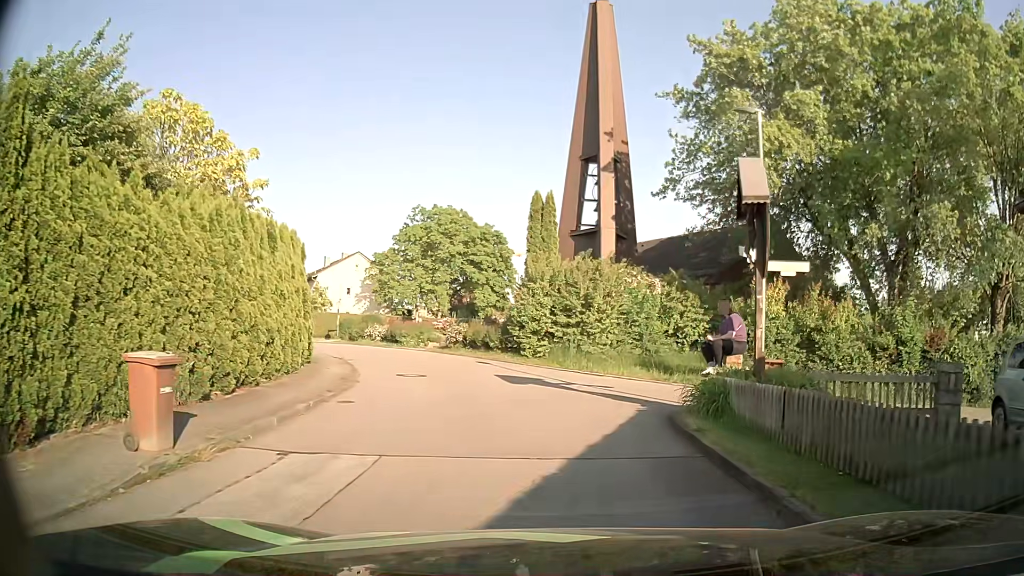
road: residential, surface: asphalt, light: Day
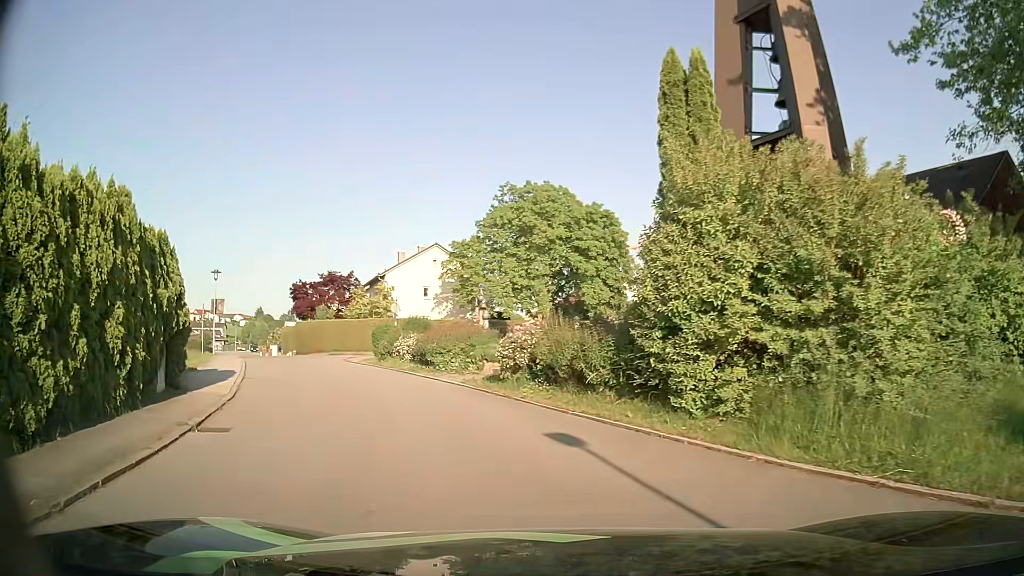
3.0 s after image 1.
(-0.5, +14.6) m; -9°
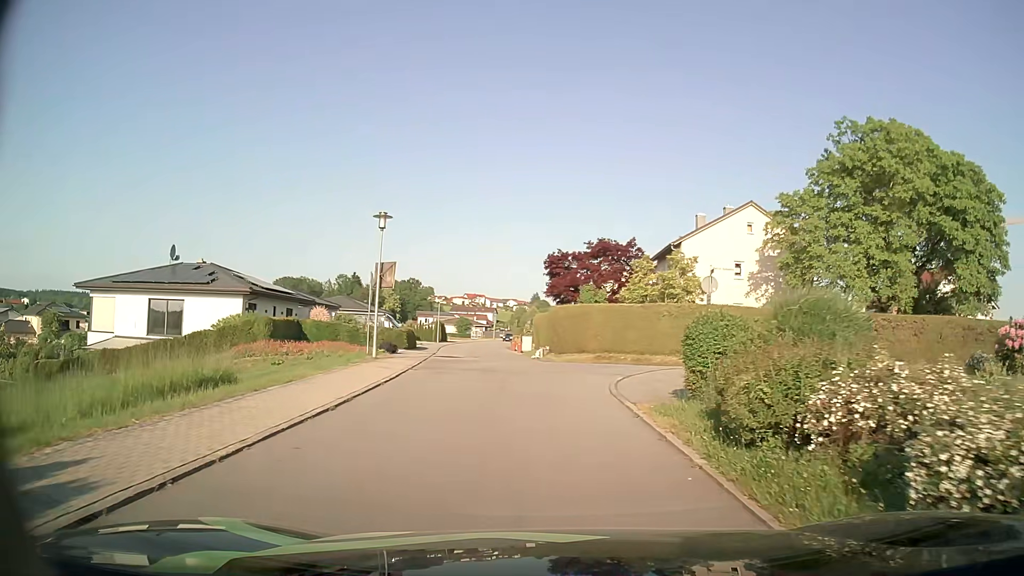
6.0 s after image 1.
(-4.5, +17.4) m; -25°
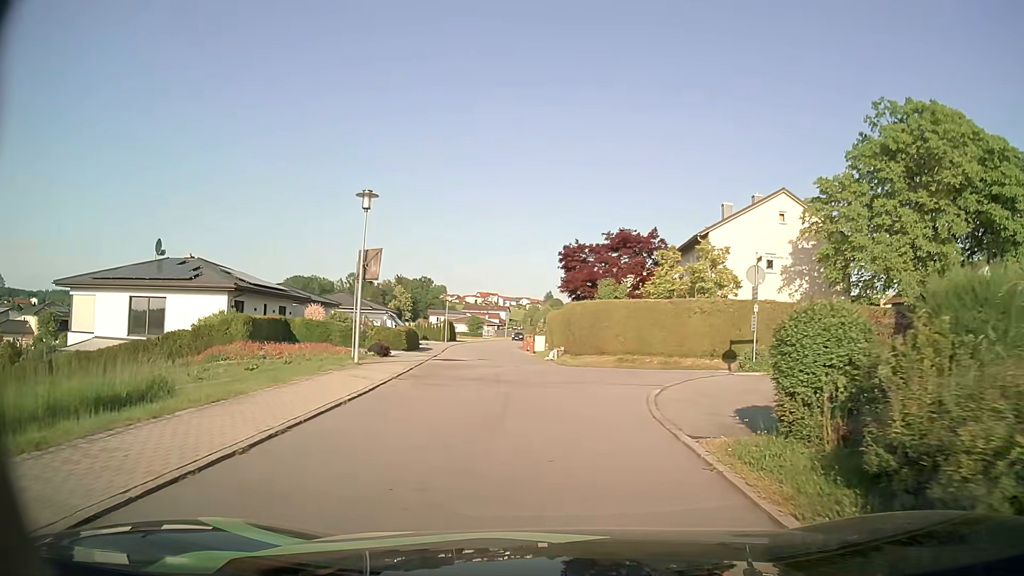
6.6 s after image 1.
(0.0, +3.7) m; -1°
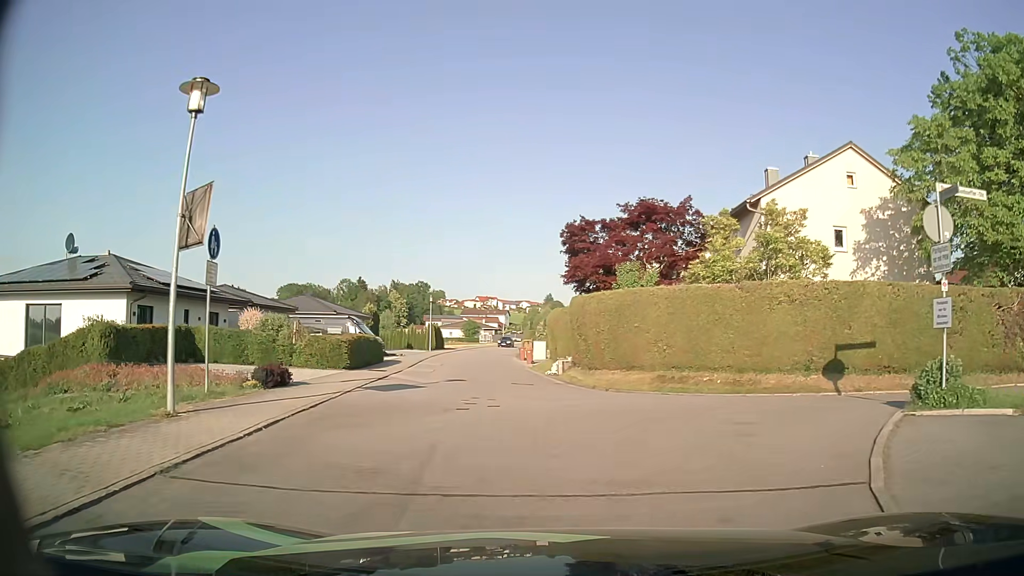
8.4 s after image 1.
(0.0, +9.9) m; +1°
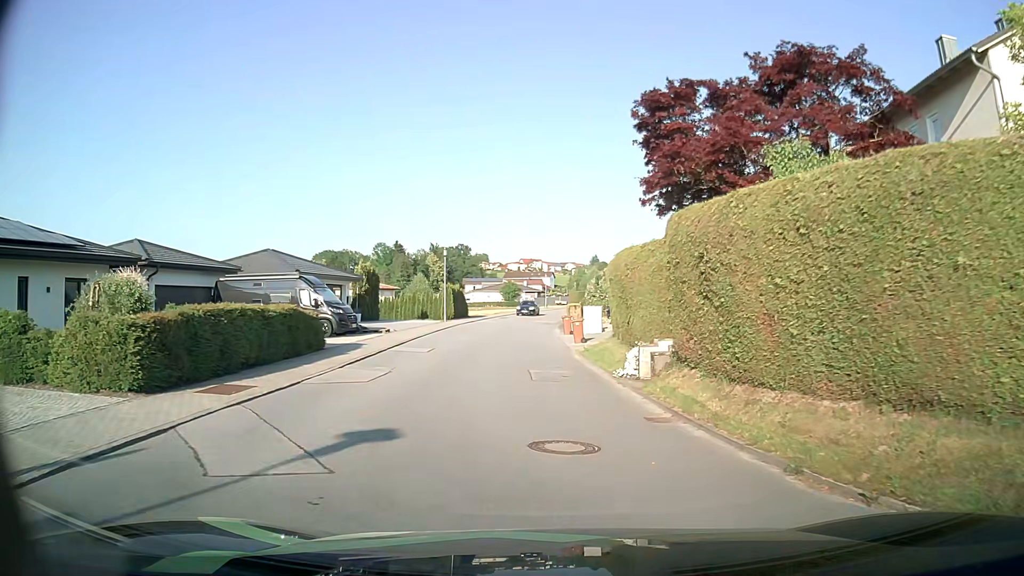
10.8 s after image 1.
(-0.5, +14.9) m; -3°
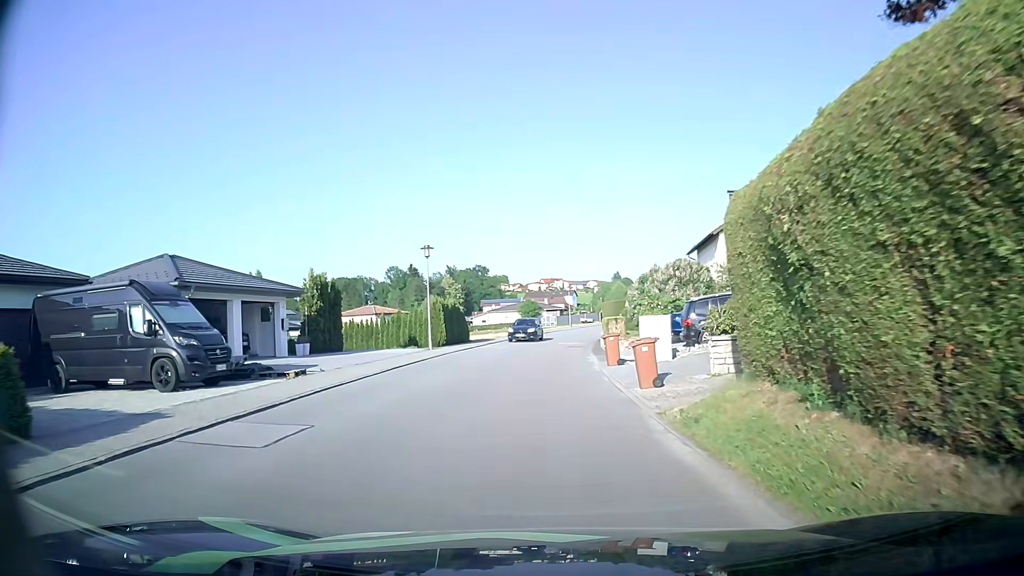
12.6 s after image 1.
(-0.4, +13.5) m; -3°
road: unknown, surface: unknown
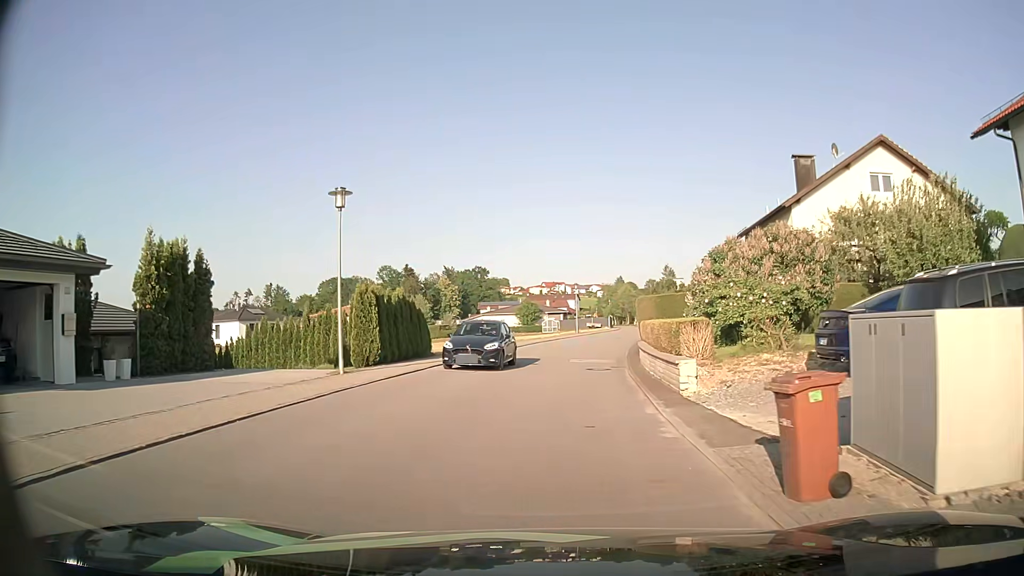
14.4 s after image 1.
(0.0, +14.5) m; +1°
(0, +10) (+1, +20) (+2, +30) (+3, +40) (+5, +50) (+7, +59) (+9, +69) (+10, +79) (+12, +89) (+14, +99) m
